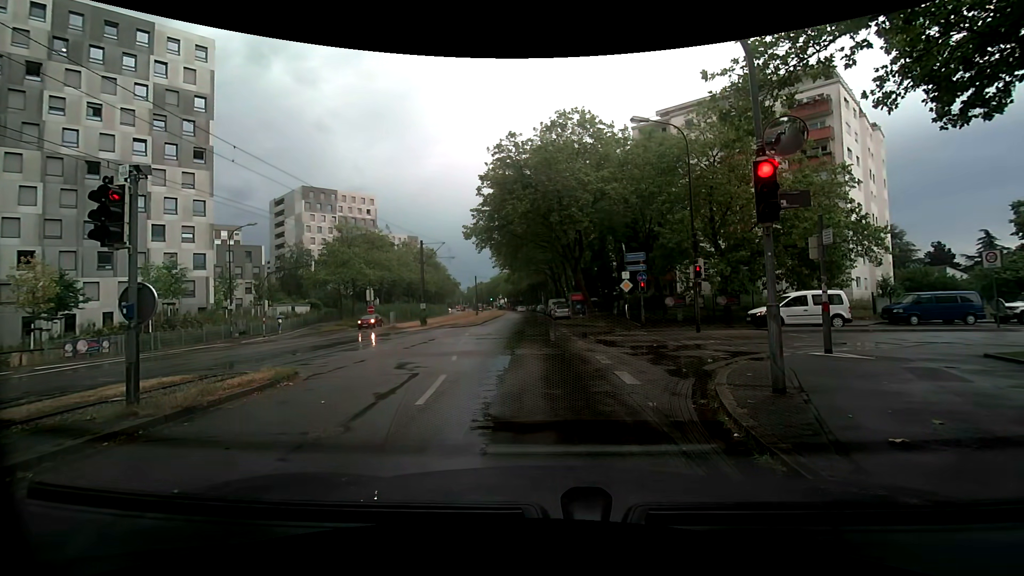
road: tertiary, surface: asphalt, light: Day
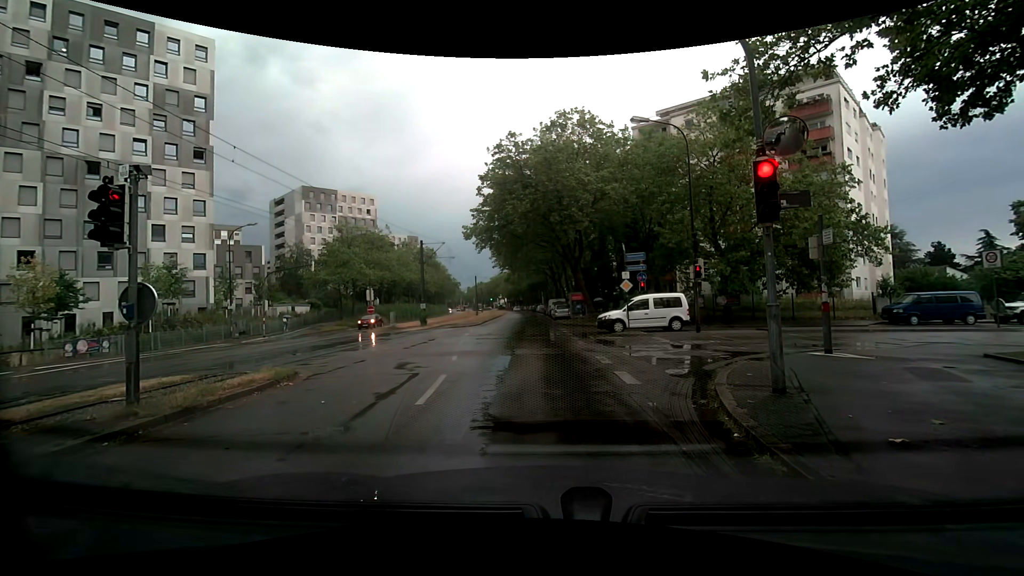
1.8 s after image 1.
(0.0, 0.0) m; 0°
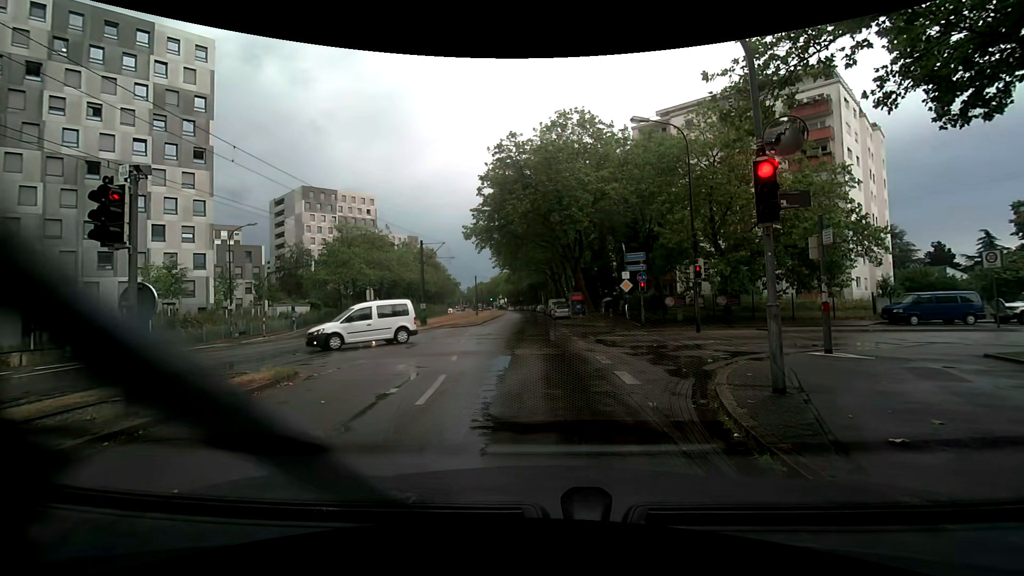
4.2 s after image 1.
(0.0, 0.0) m; 0°
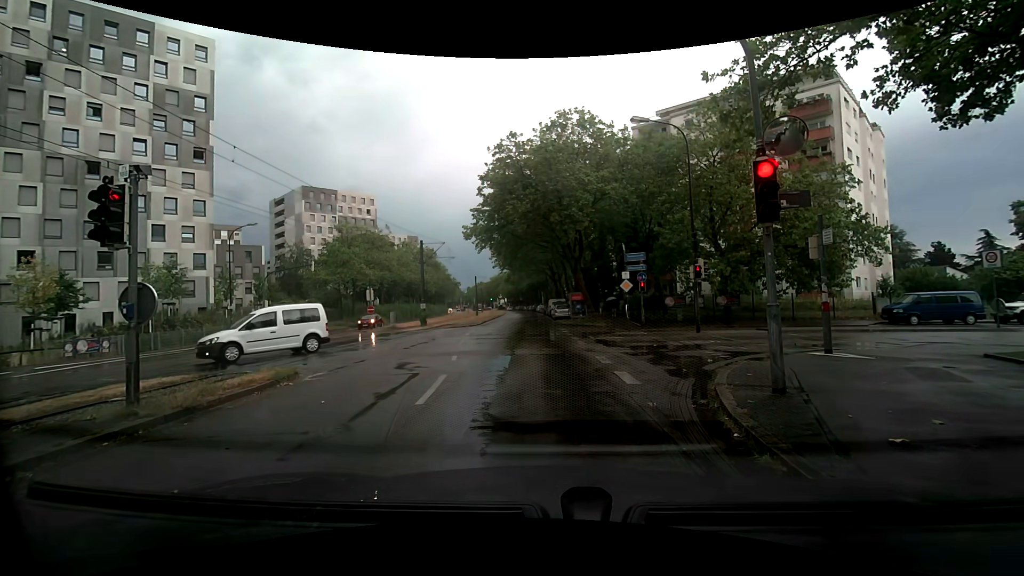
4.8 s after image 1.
(0.0, 0.0) m; 0°
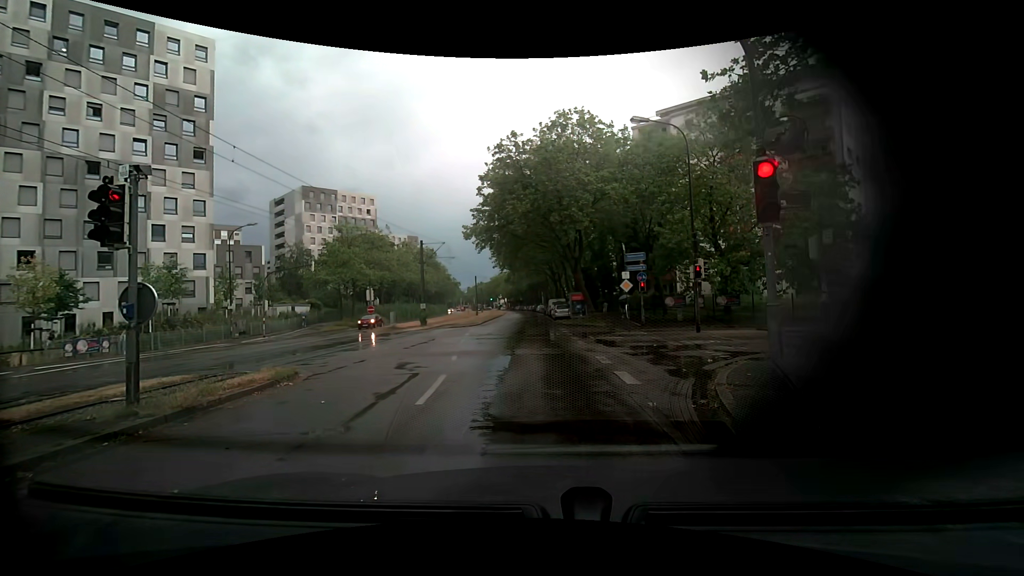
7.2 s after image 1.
(0.0, 0.0) m; 0°
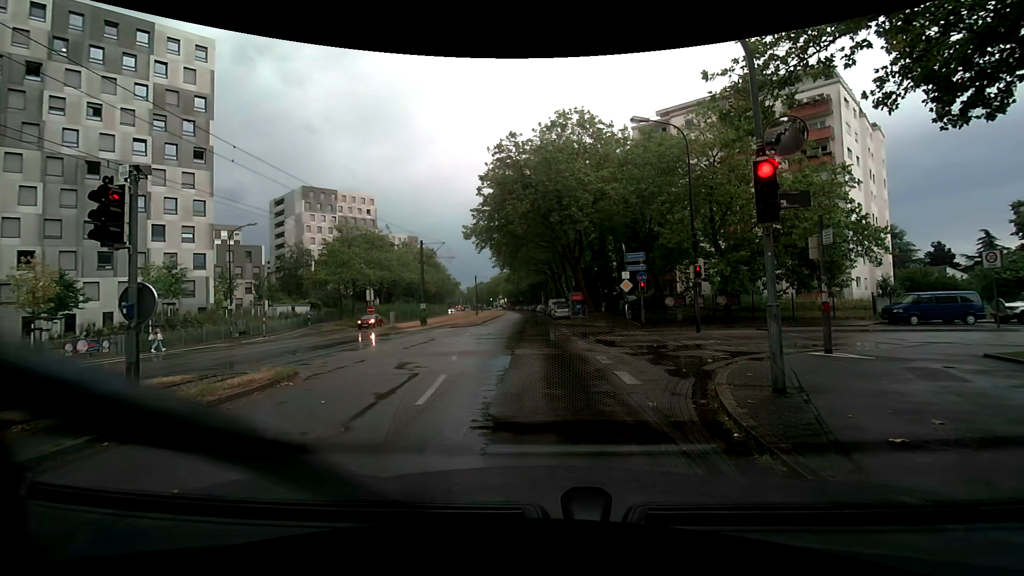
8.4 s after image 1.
(0.0, 0.0) m; 0°
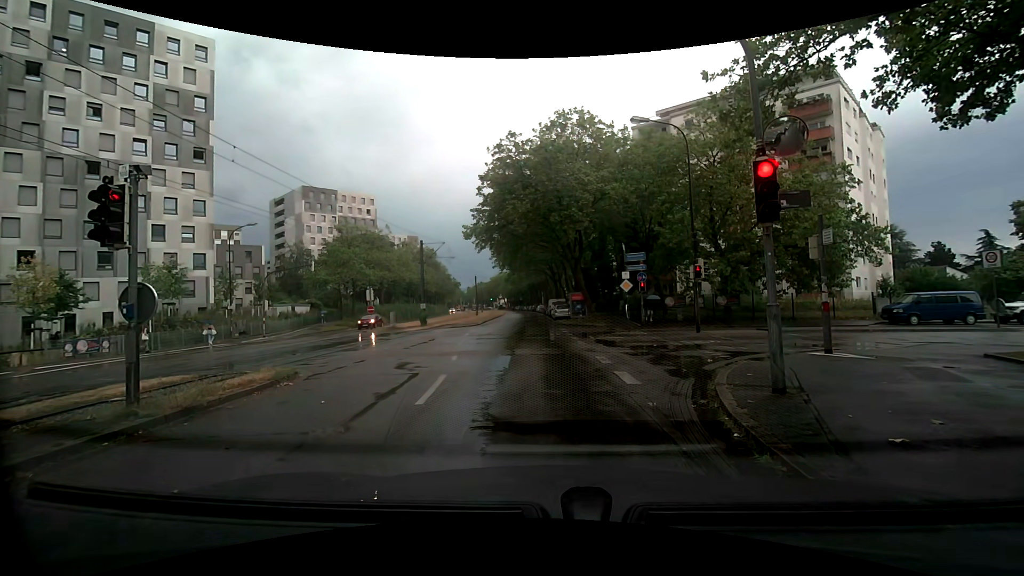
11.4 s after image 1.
(0.0, 0.0) m; 0°
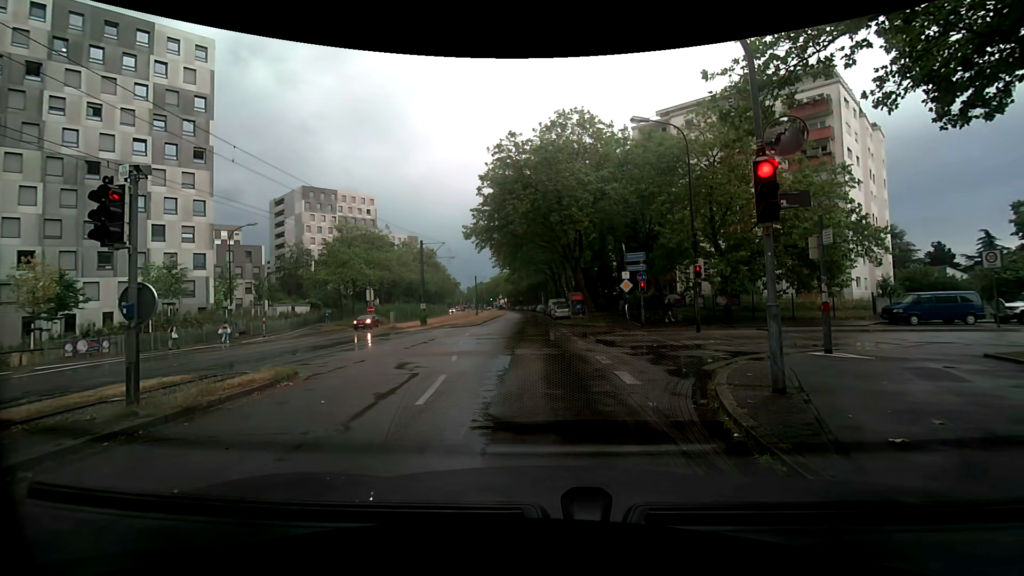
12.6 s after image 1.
(0.0, 0.0) m; 0°
